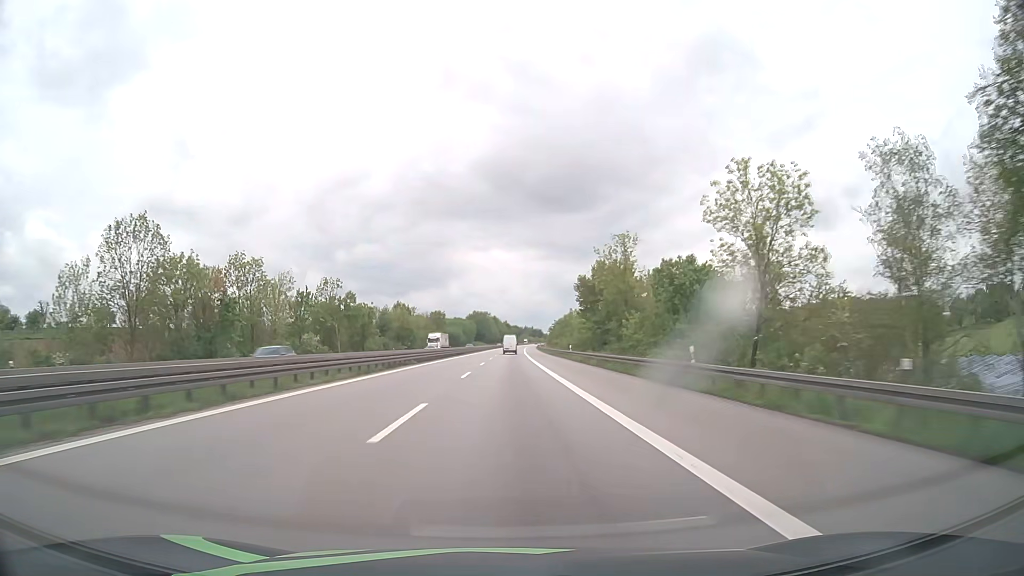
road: motorway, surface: asphalt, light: Day
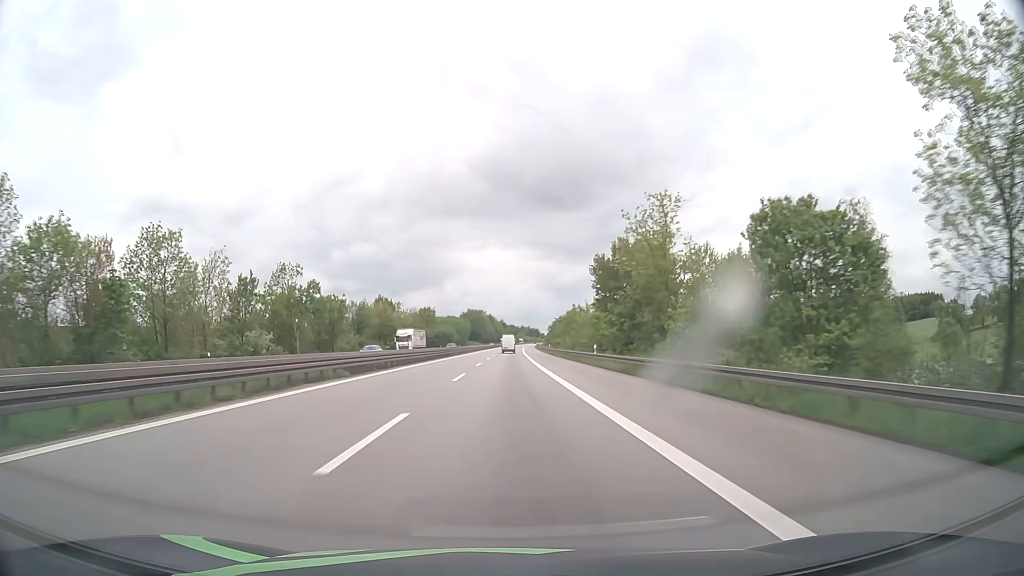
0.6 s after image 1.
(+0.1, +20.5) m; 0°
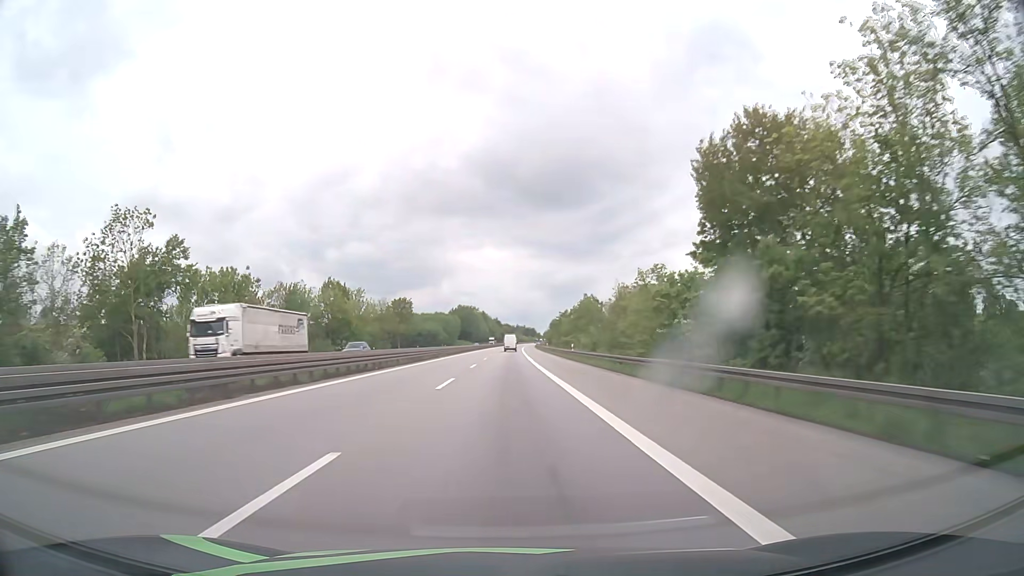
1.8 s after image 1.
(+0.2, +41.1) m; 0°
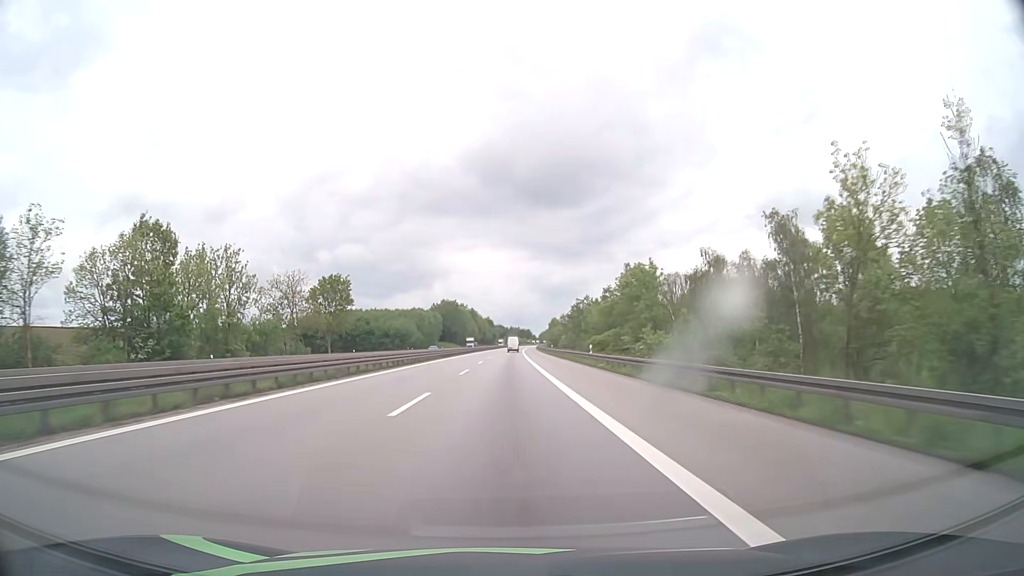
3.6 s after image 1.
(+0.4, +61.8) m; +1°
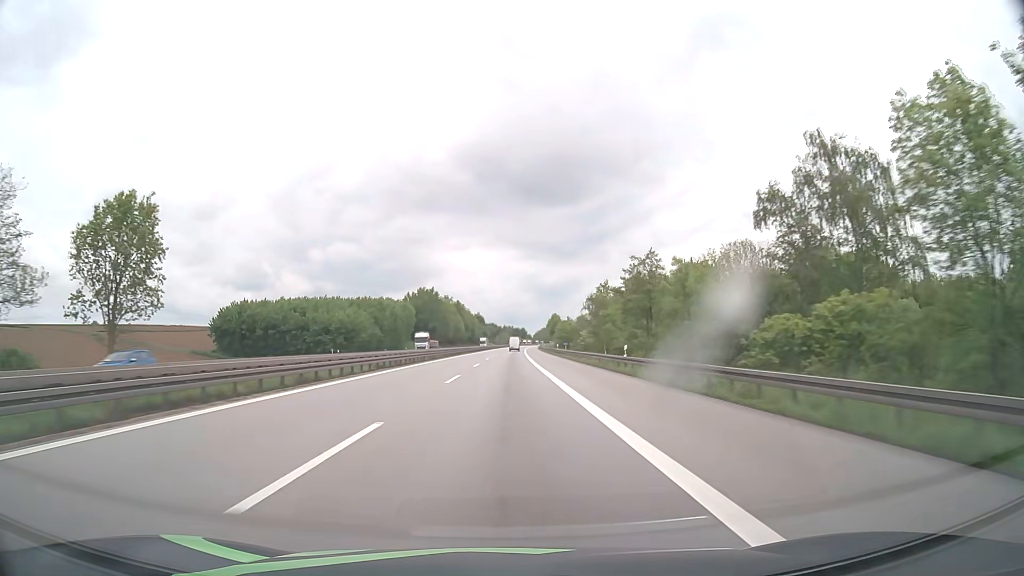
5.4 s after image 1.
(+0.2, +61.8) m; +1°
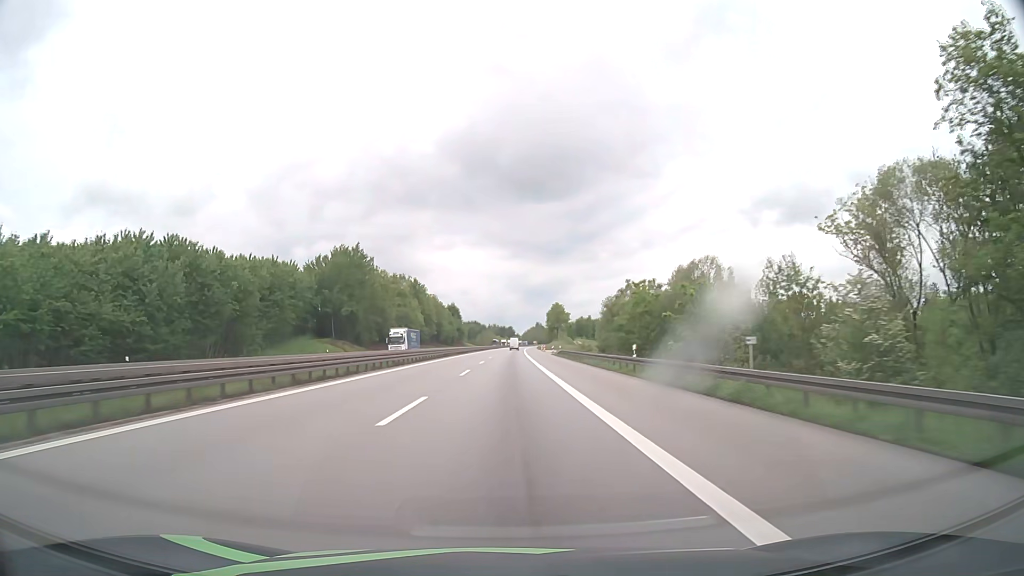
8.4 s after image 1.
(+1.1, +103.0) m; +1°
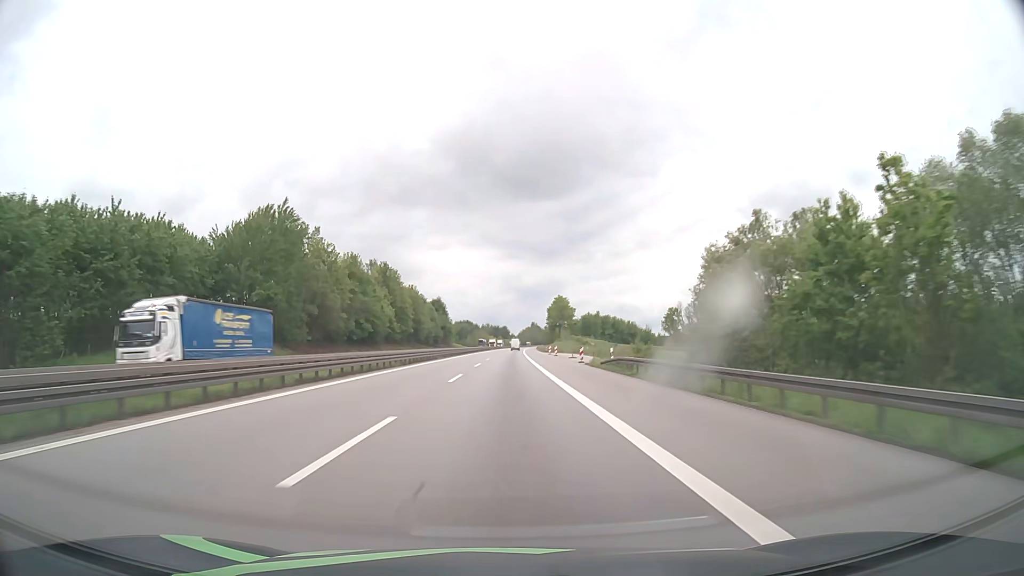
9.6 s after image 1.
(+0.2, +41.2) m; 0°
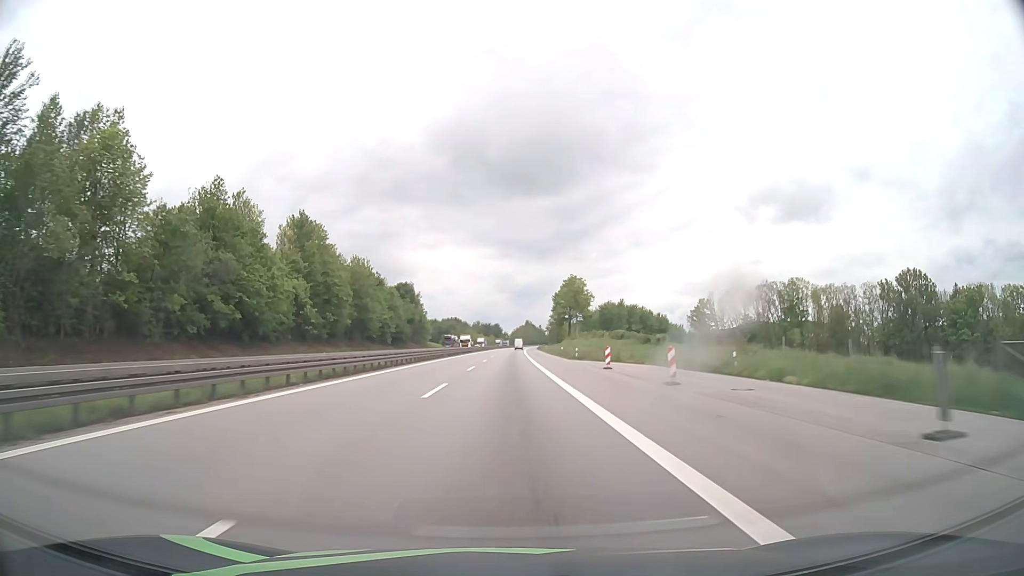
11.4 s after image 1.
(+0.3, +61.8) m; +1°
(0, +10) (0, +20) (0, +30) (0, +40) (0, +50) (0, +60) (0, +70) (0, +80) (+1, +90) (+1, +100) m
